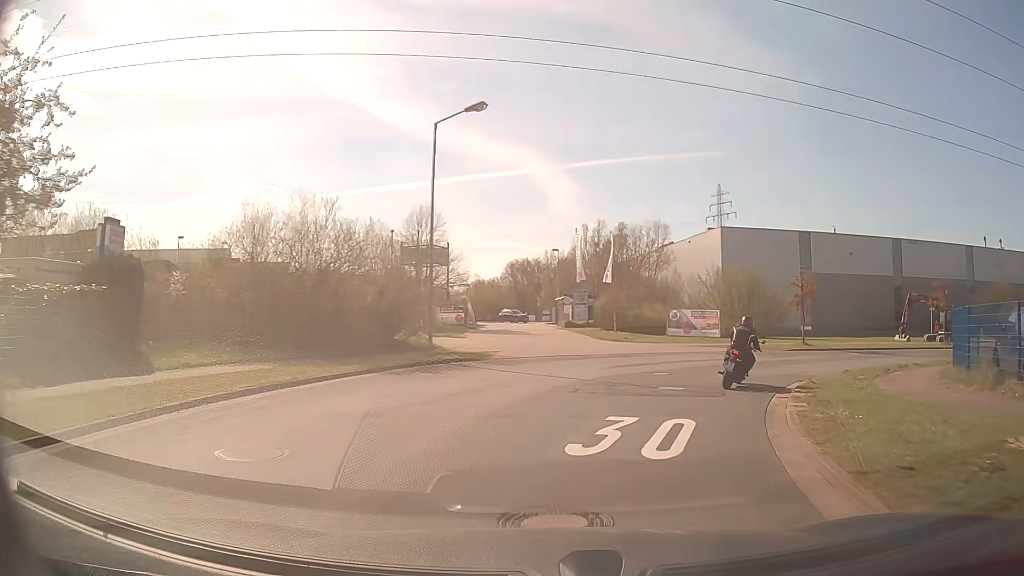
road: residential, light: Day
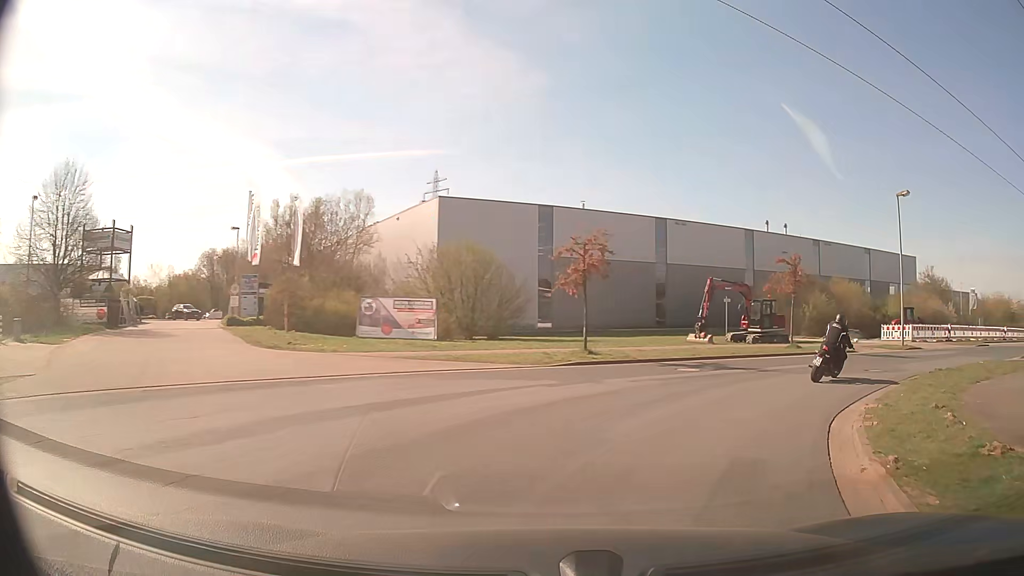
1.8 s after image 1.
(+2.9, +14.3) m; +25°
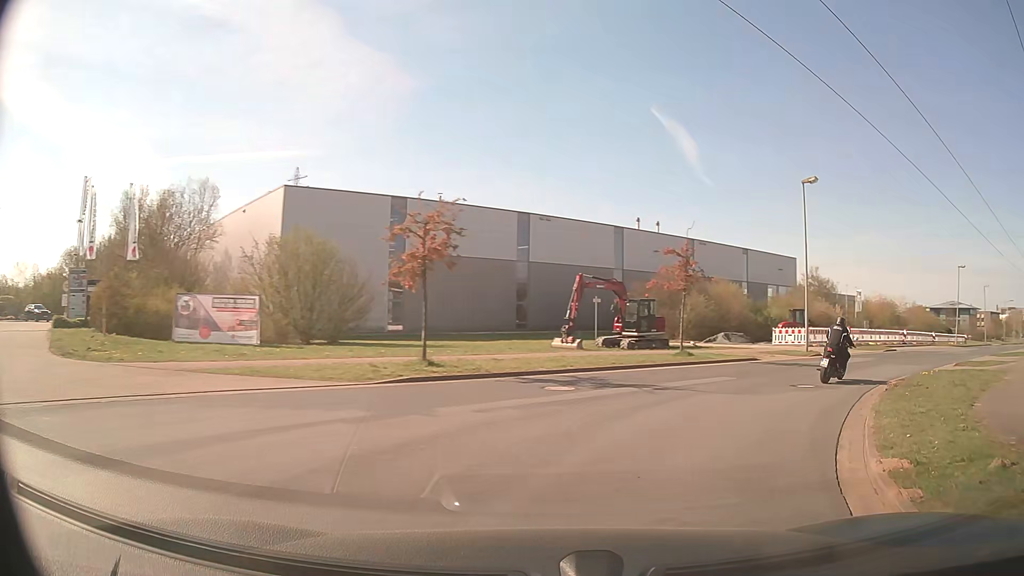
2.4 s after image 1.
(+0.4, +4.7) m; +12°
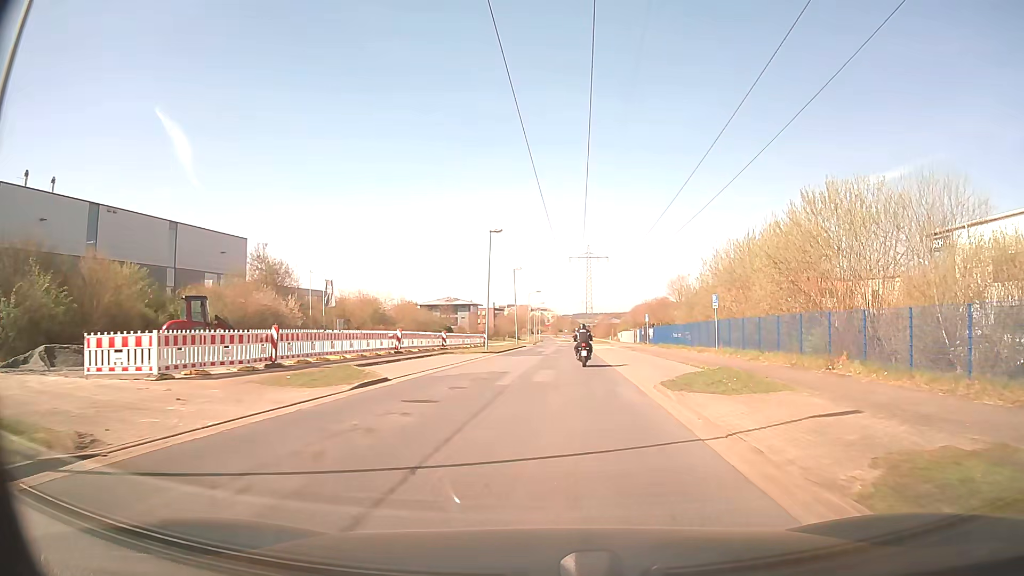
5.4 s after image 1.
(+11.7, +22.5) m; +45°
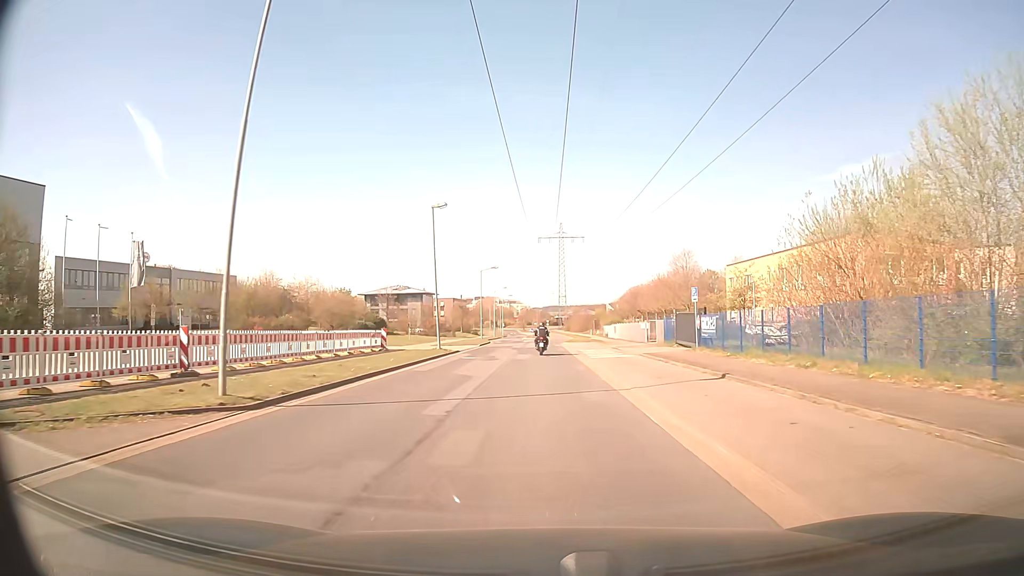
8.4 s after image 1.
(+1.3, +32.4) m; +2°
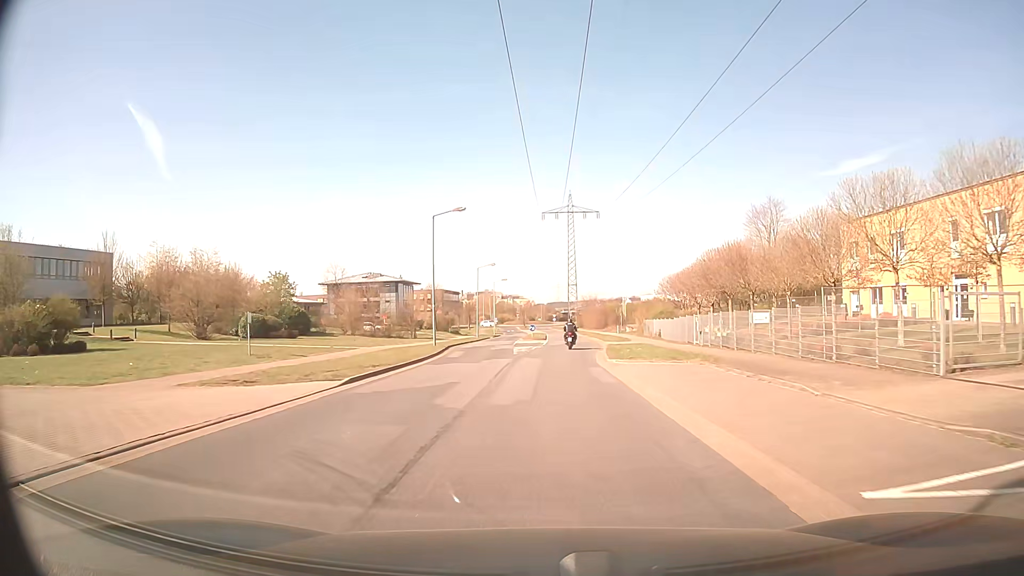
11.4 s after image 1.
(-0.2, +36.1) m; -1°
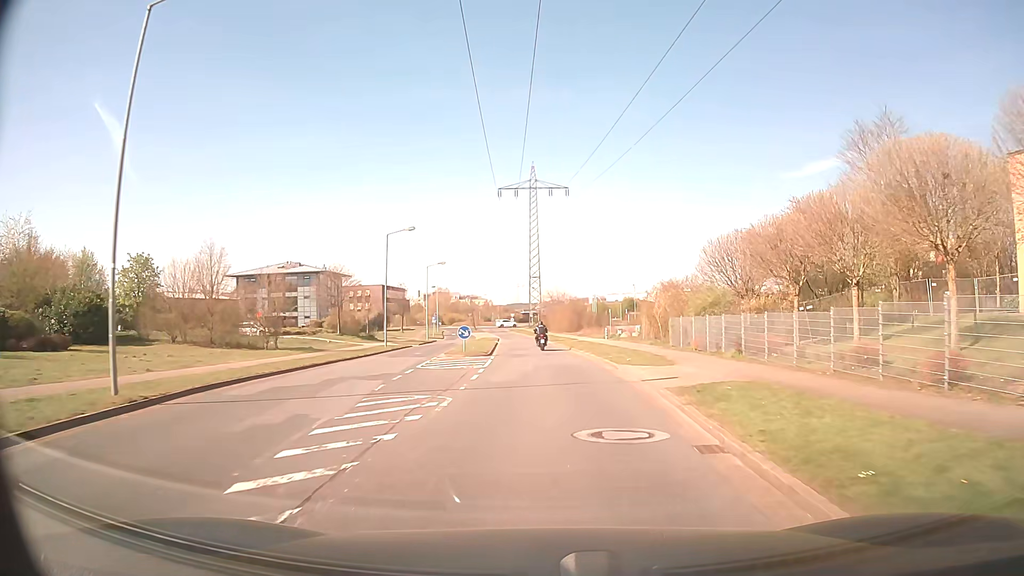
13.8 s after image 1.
(+0.8, +28.6) m; +4°
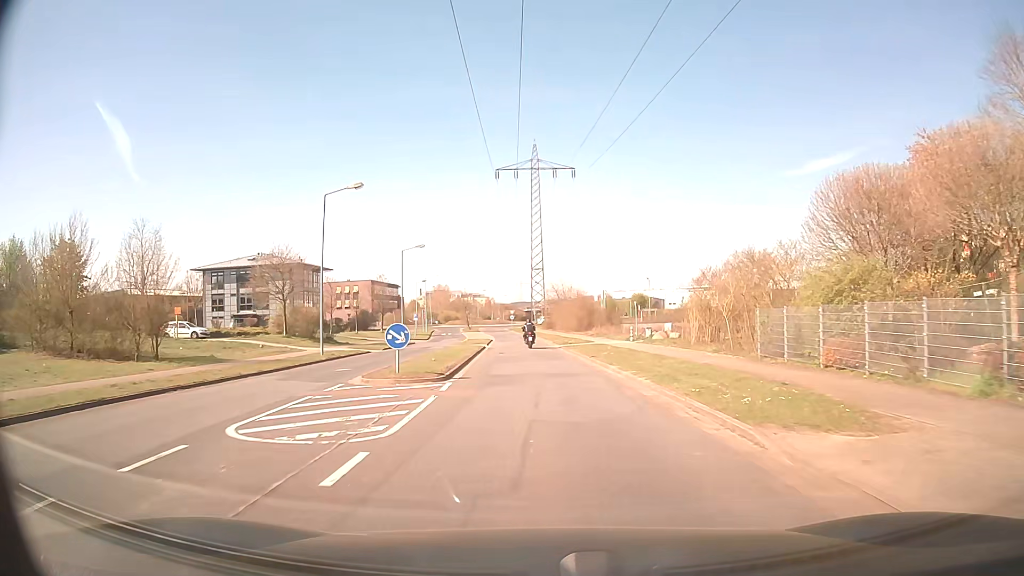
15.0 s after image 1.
(0.0, +14.4) m; -1°
(0, +10) (0, +20) (-1, +30) (-1, +40) (-1, +50) (-2, +60) (-3, +70) (-4, +80) (-5, +90) (-7, +100) m
